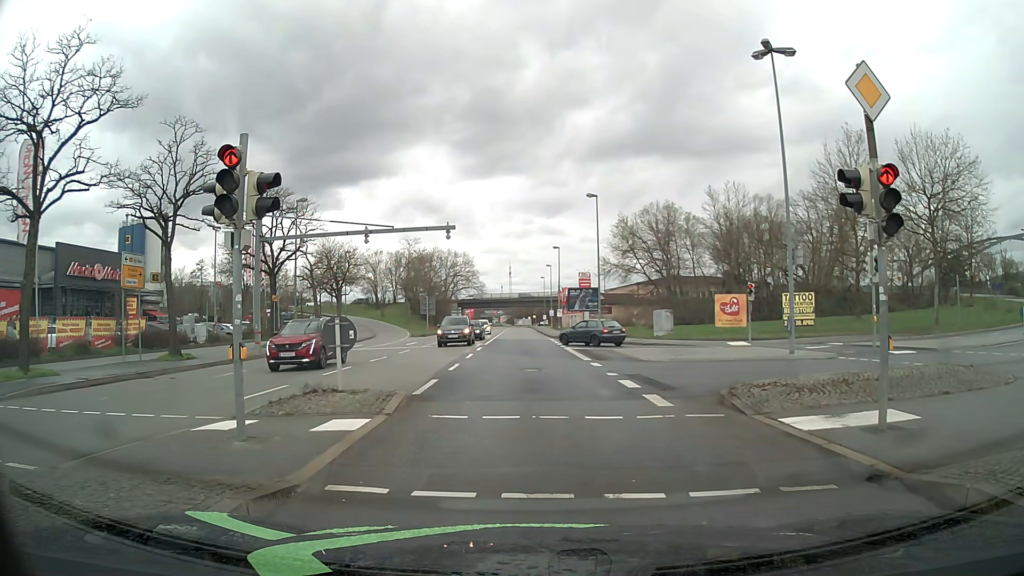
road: primary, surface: asphalt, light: Day
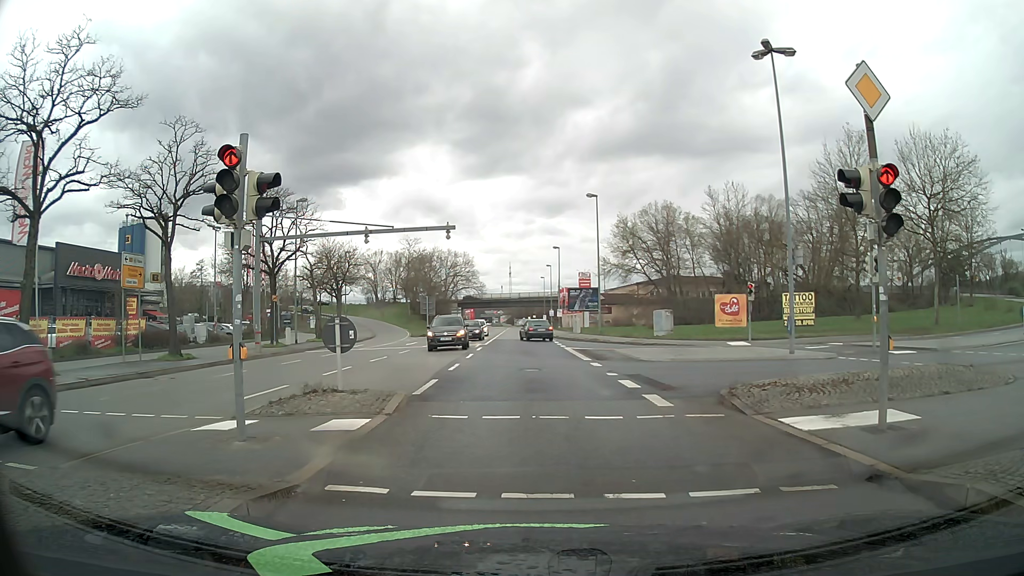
(0.0, 0.0) m; 0°
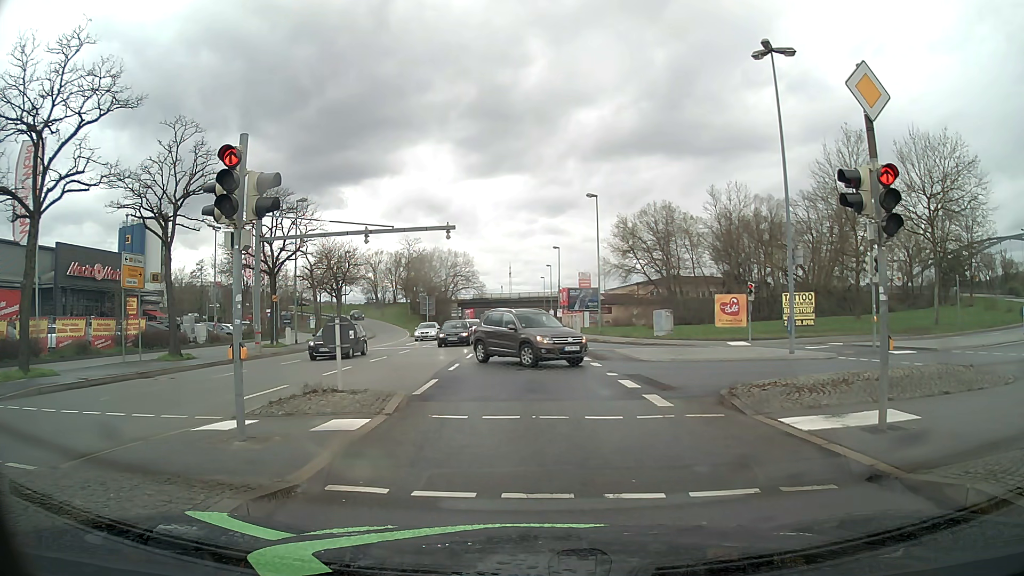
(0.0, 0.0) m; 0°
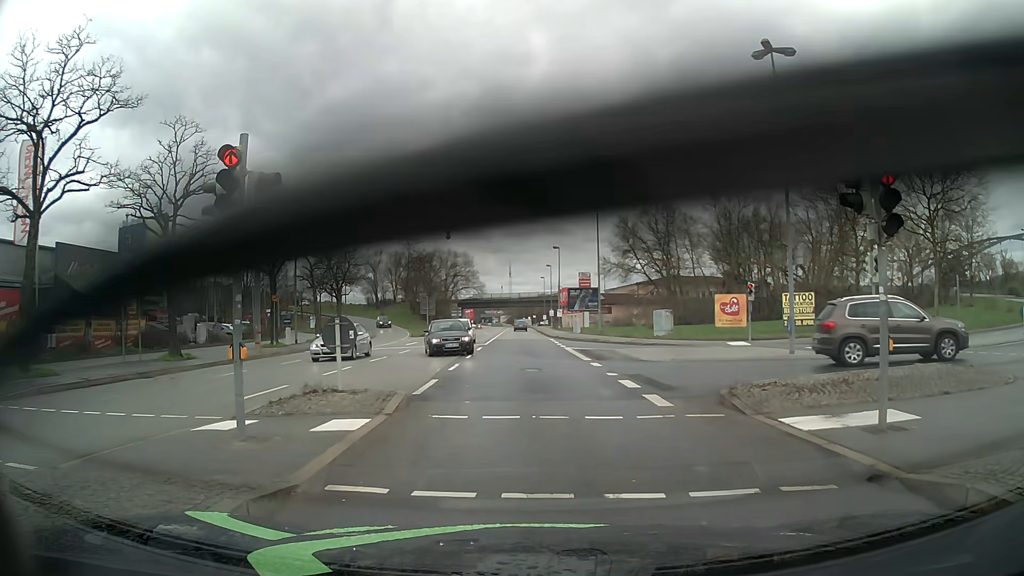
(0.0, 0.0) m; 0°
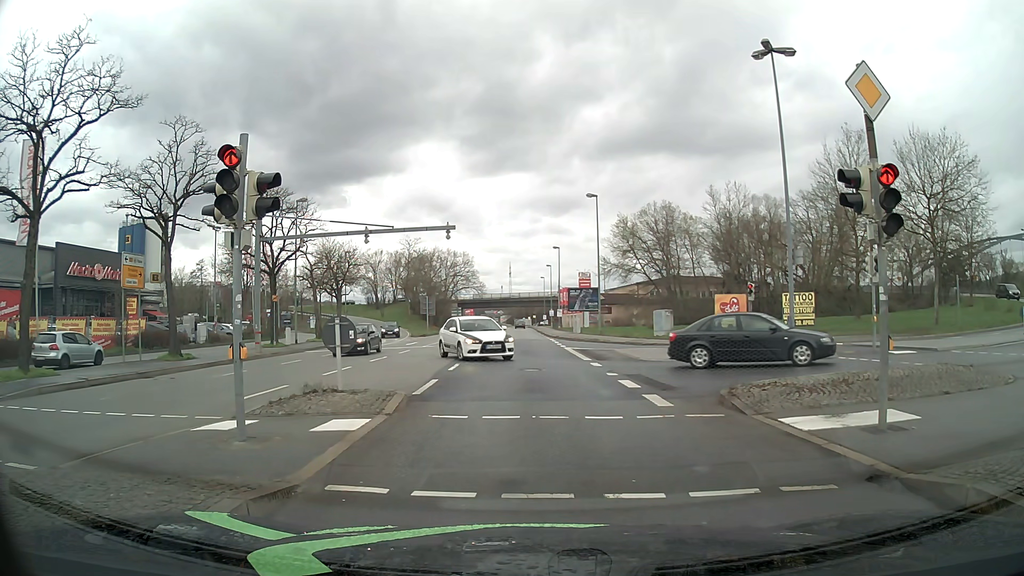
(0.0, 0.0) m; 0°
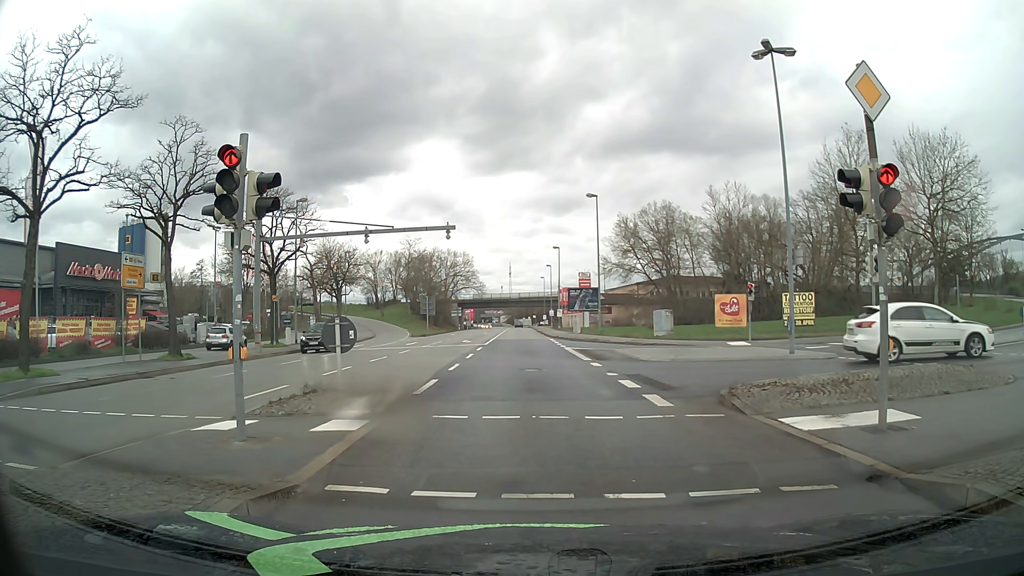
(0.0, 0.0) m; 0°
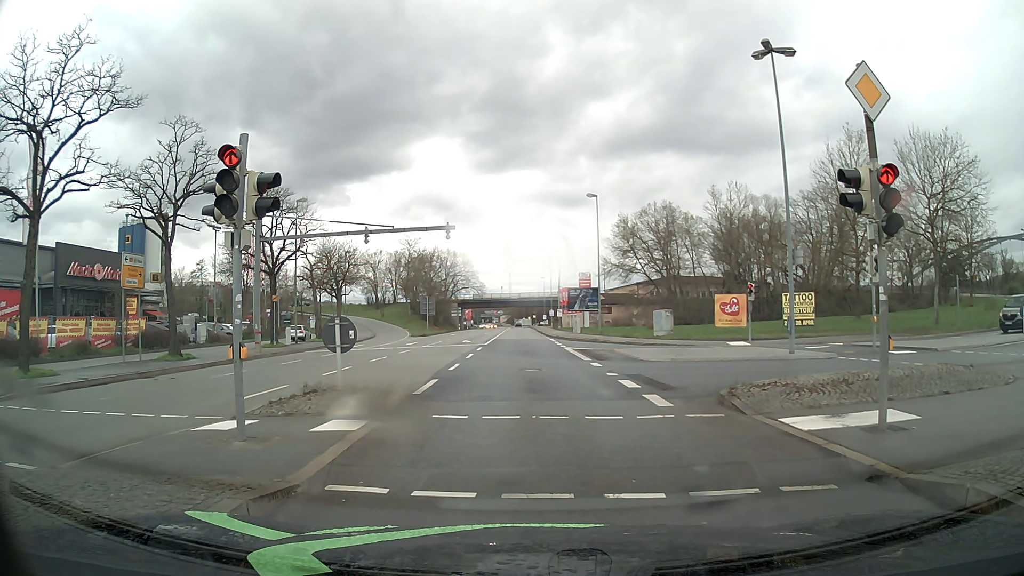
(0.0, 0.0) m; 0°
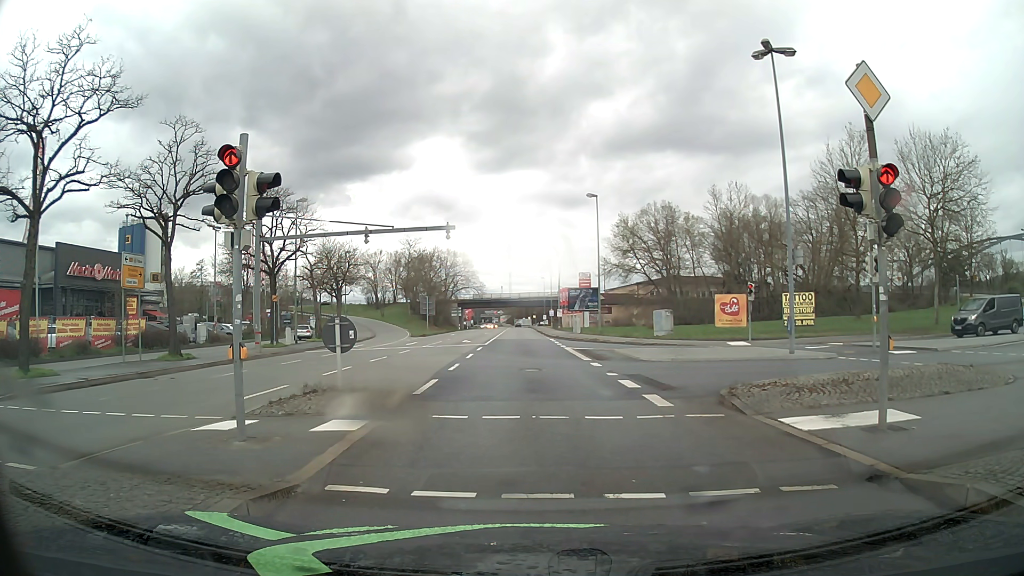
(0.0, 0.0) m; 0°
(0, +10) (0, +20) (0, +30) (-1, +40) (-1, +50) (-1, +60) (-1, +70) (-1, +80) (-1, +90) (-2, +100) m
